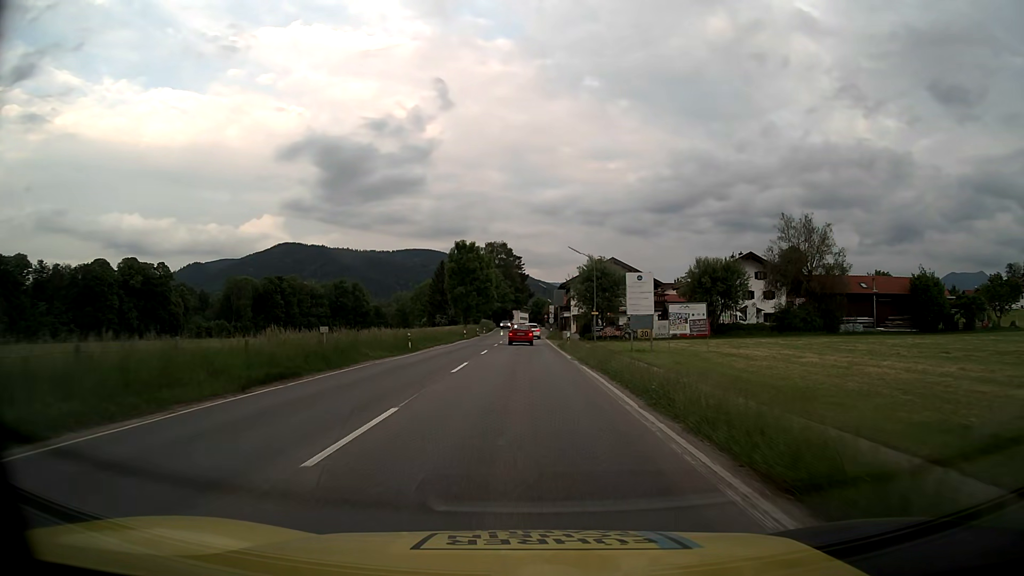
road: primary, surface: asphalt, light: Day
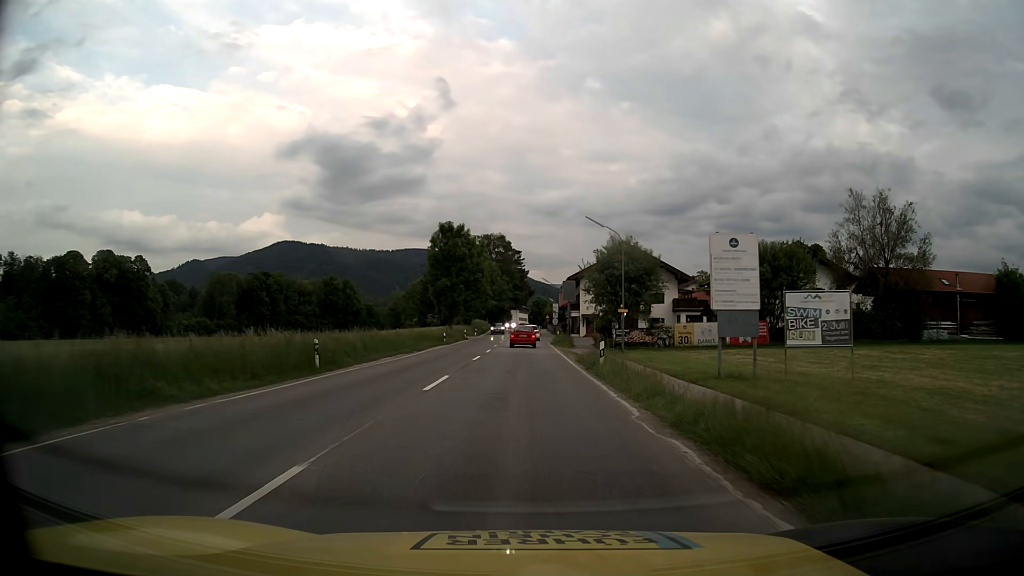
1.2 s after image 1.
(0.0, +17.1) m; 0°
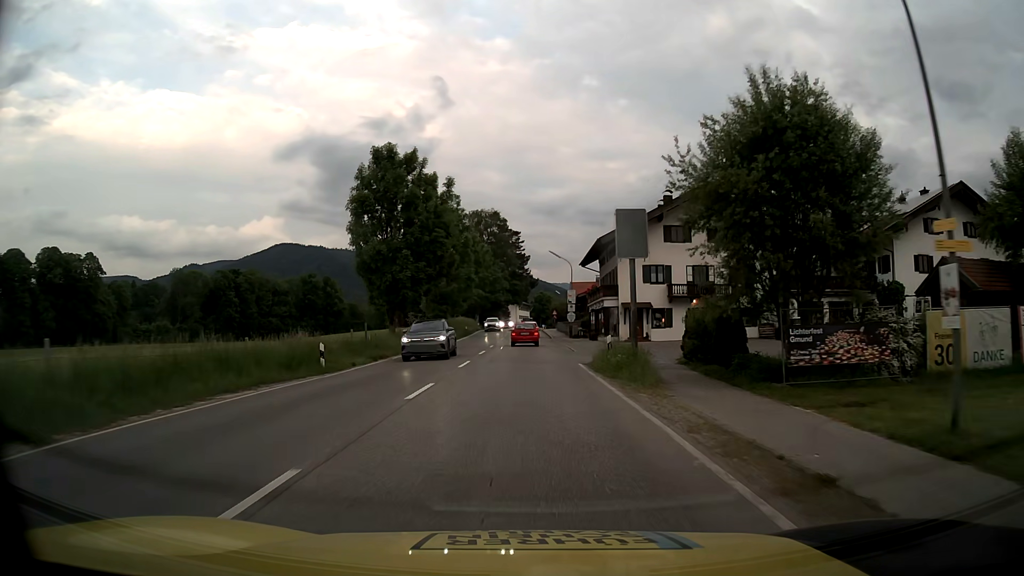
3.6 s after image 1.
(+0.1, +33.0) m; 0°
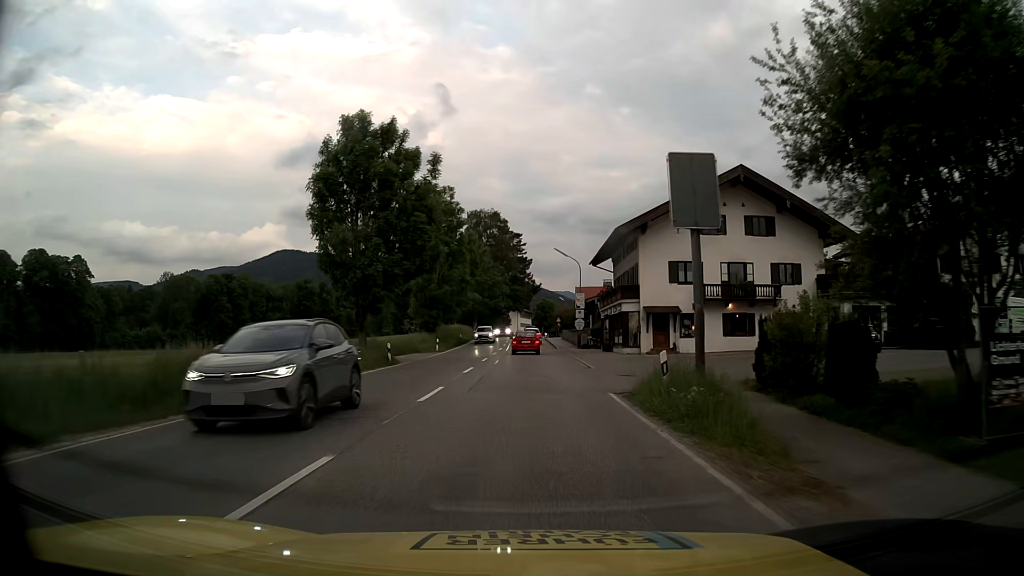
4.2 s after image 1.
(0.0, +8.2) m; 0°
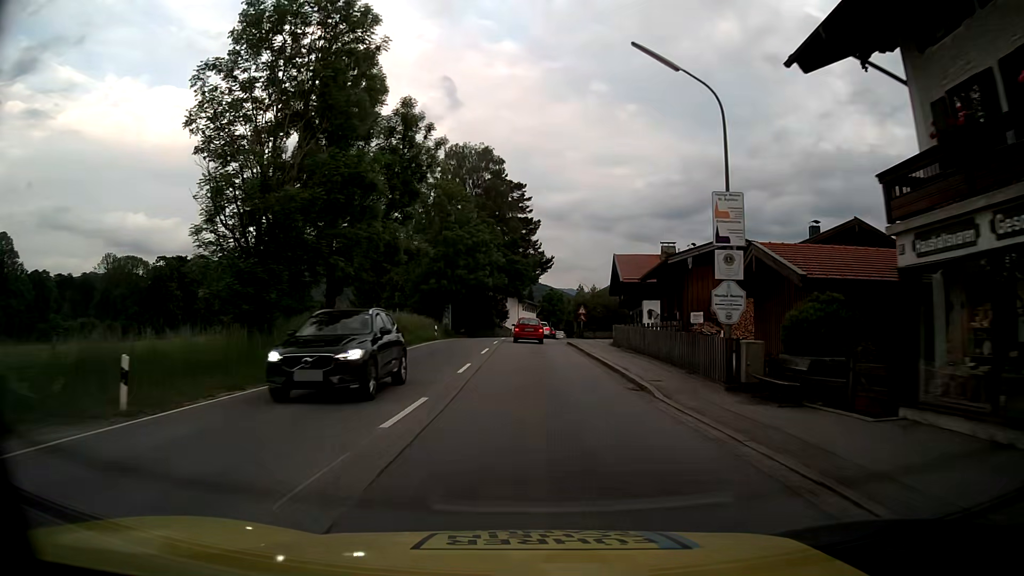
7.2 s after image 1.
(-0.1, +40.6) m; 0°
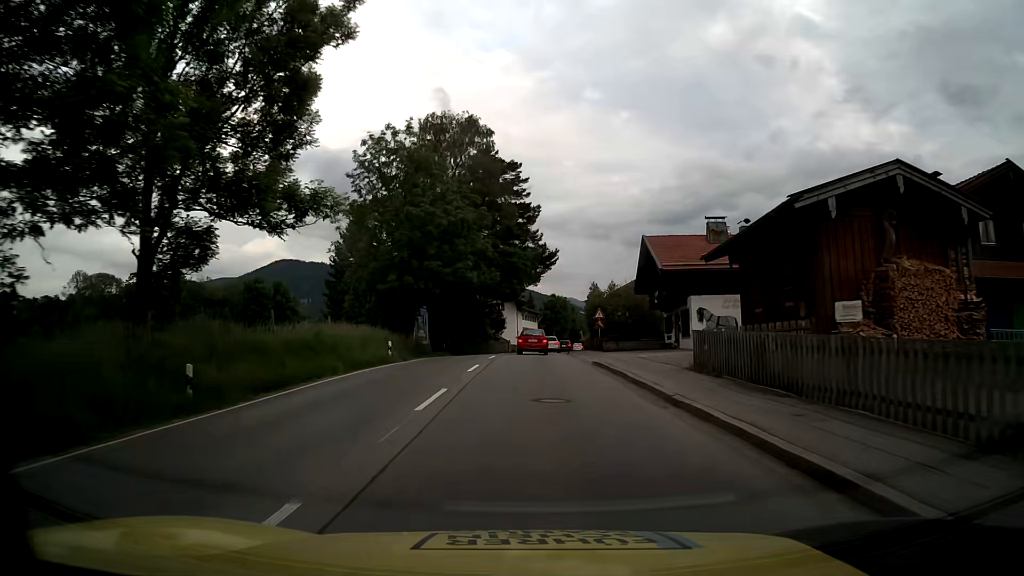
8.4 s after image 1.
(+0.1, +16.0) m; 0°
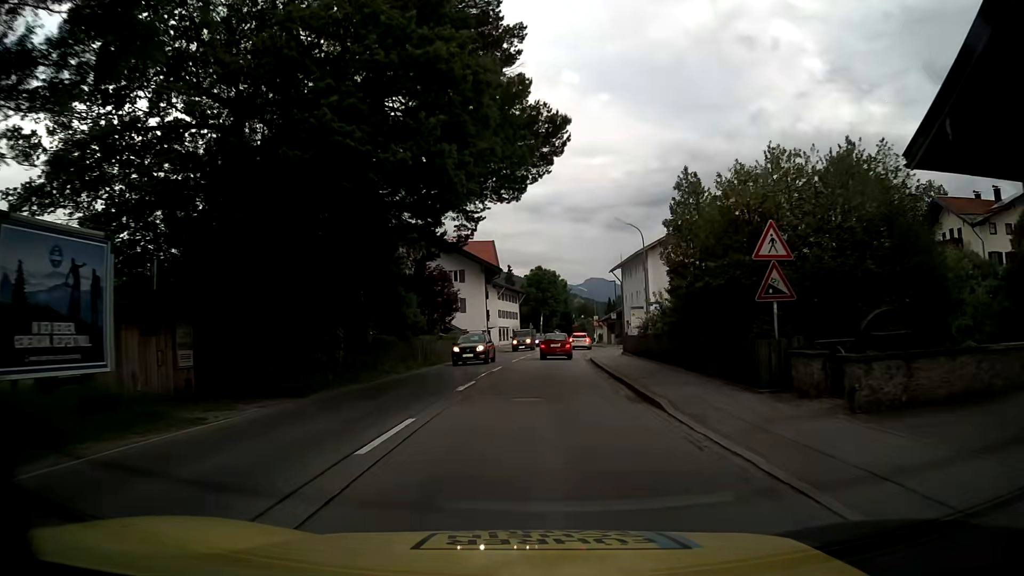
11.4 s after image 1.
(+0.4, +39.5) m; +1°
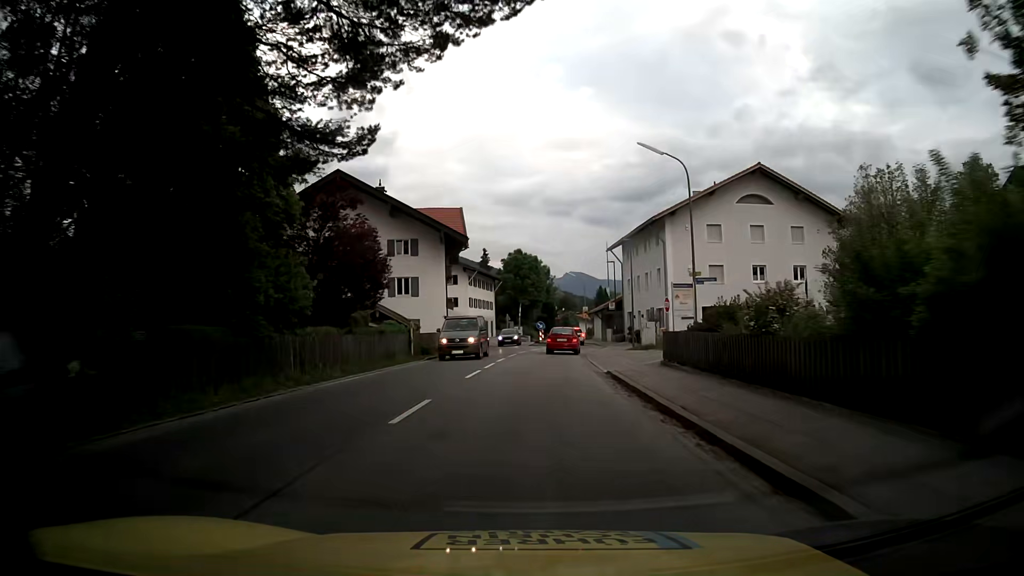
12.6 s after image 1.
(+0.2, +16.1) m; +2°
(0, +10) (0, +20) (+1, +30) (+2, +40) (+3, +50) (+4, +60) (+3, +70) (+3, +80) (+3, +90) (+5, +100) m
